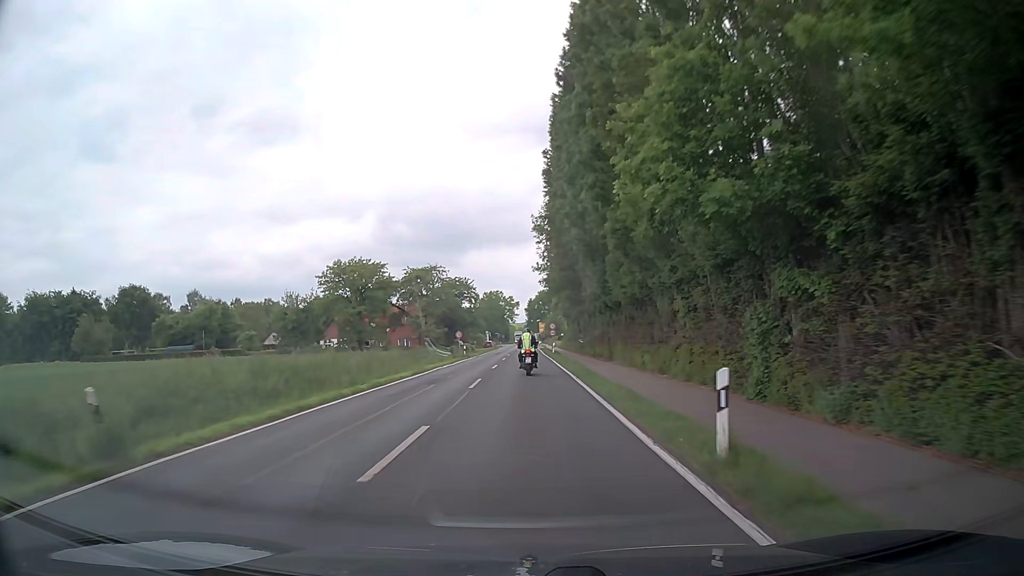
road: secondary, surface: asphalt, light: Day
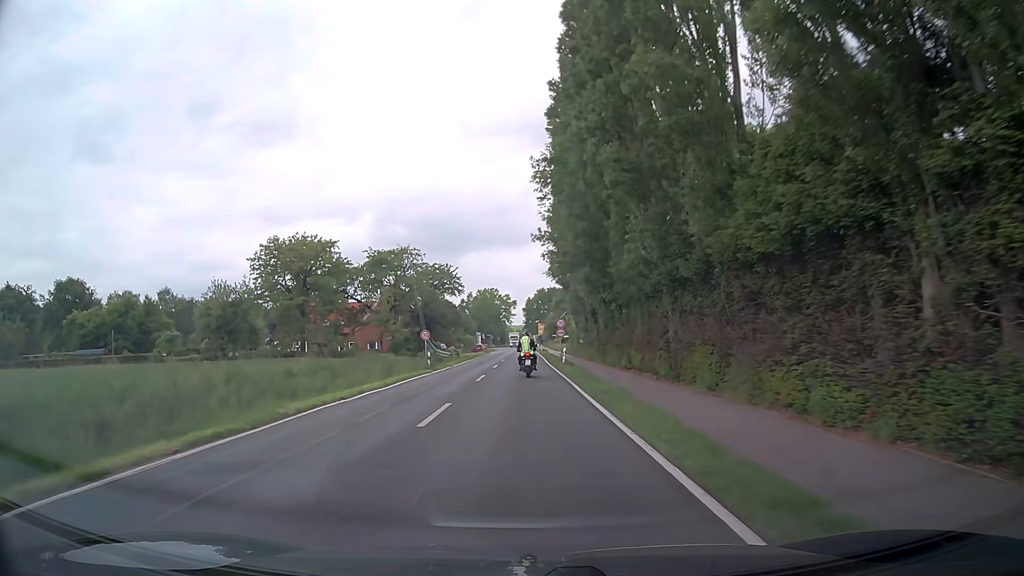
(+0.1, +19.8) m; +1°
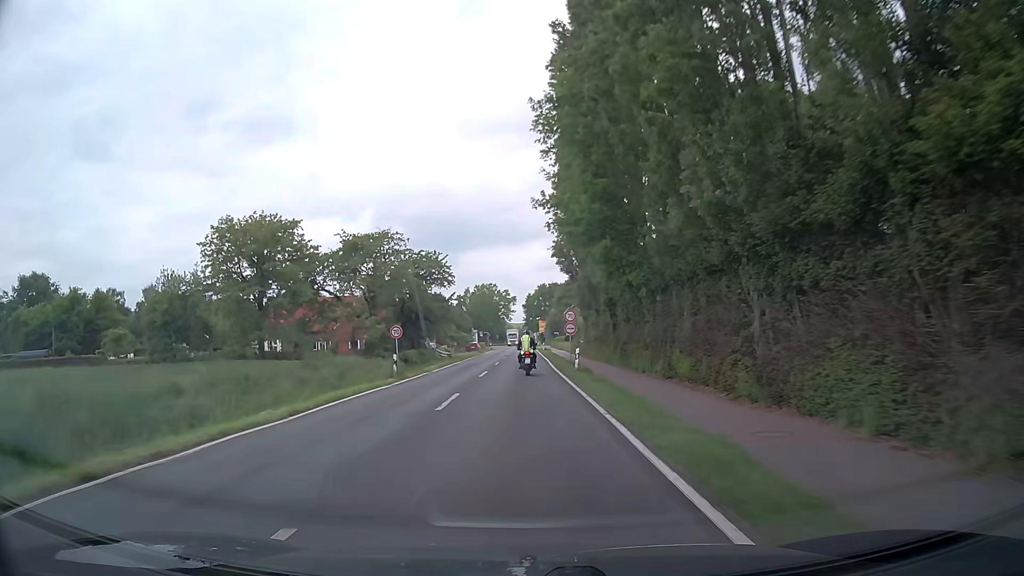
(0.0, +9.9) m; 0°
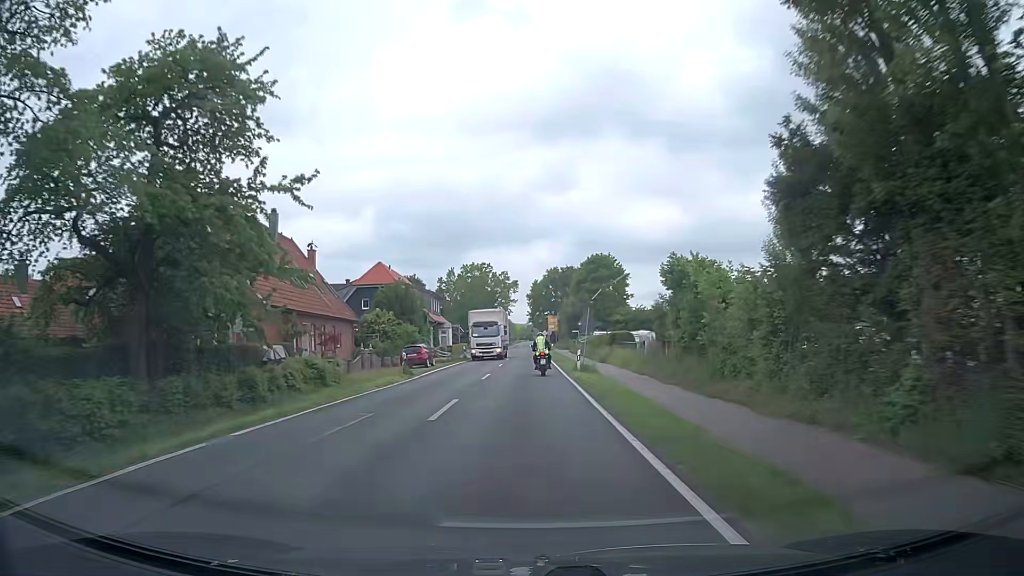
(-0.4, +49.5) m; -2°
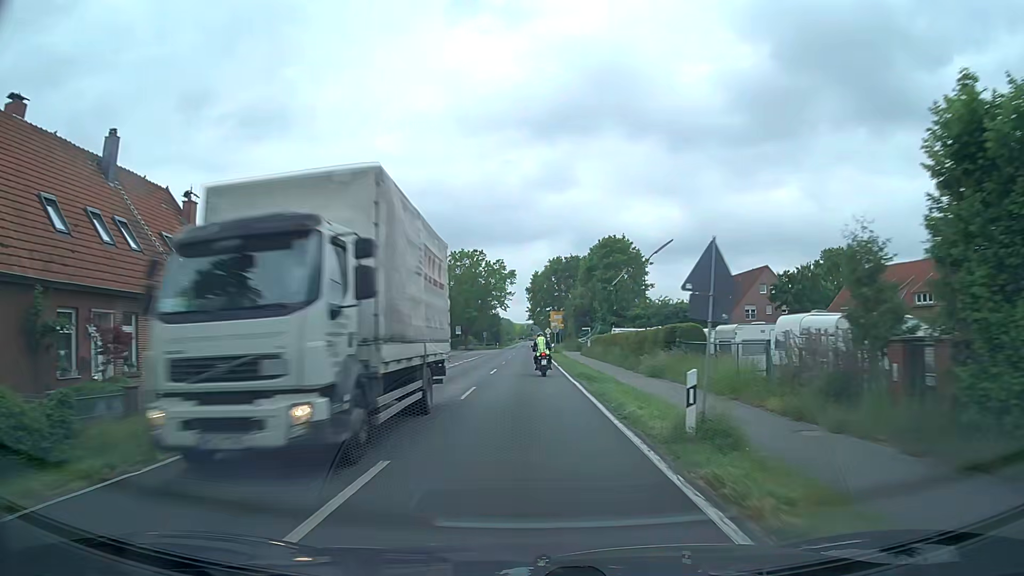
(+0.6, +19.8) m; +2°
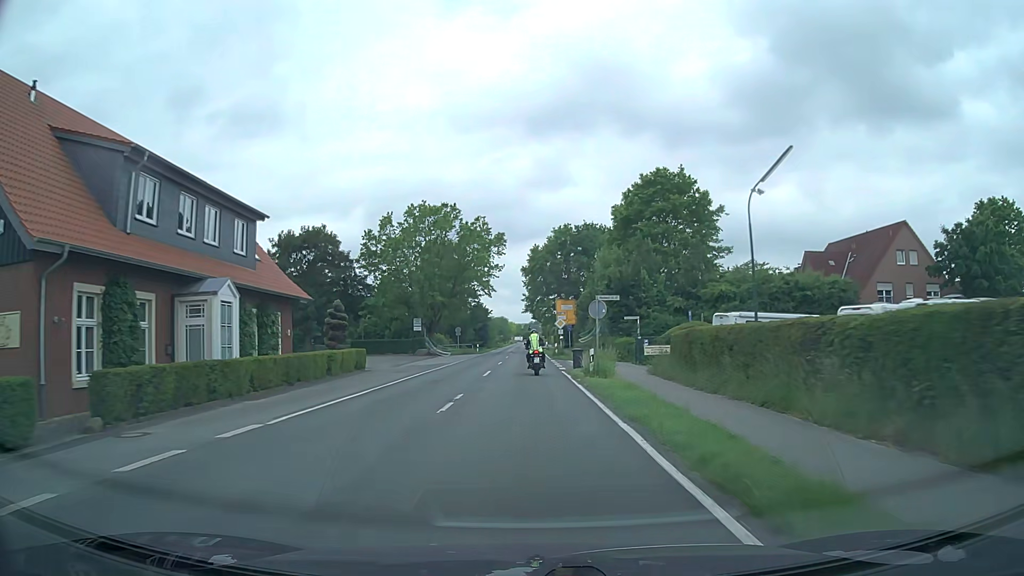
(+0.1, +39.2) m; 0°
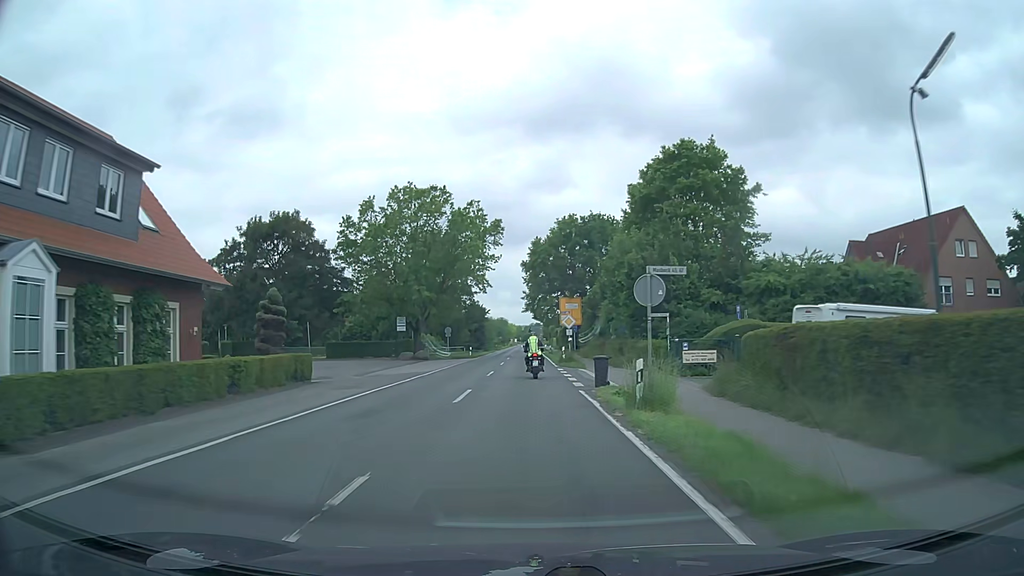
(0.0, +9.6) m; 0°
(0, +10) (0, +20) (0, +30) (0, +40) (0, +50) (0, +60) (0, +70) (0, +80) (0, +90) (0, +100) m
